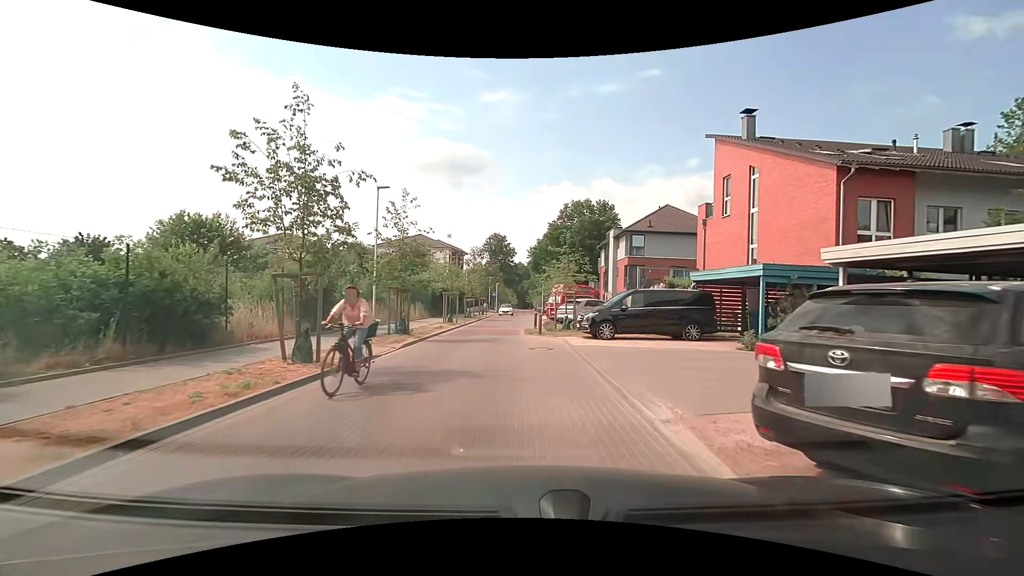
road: residential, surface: paving_stones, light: Day
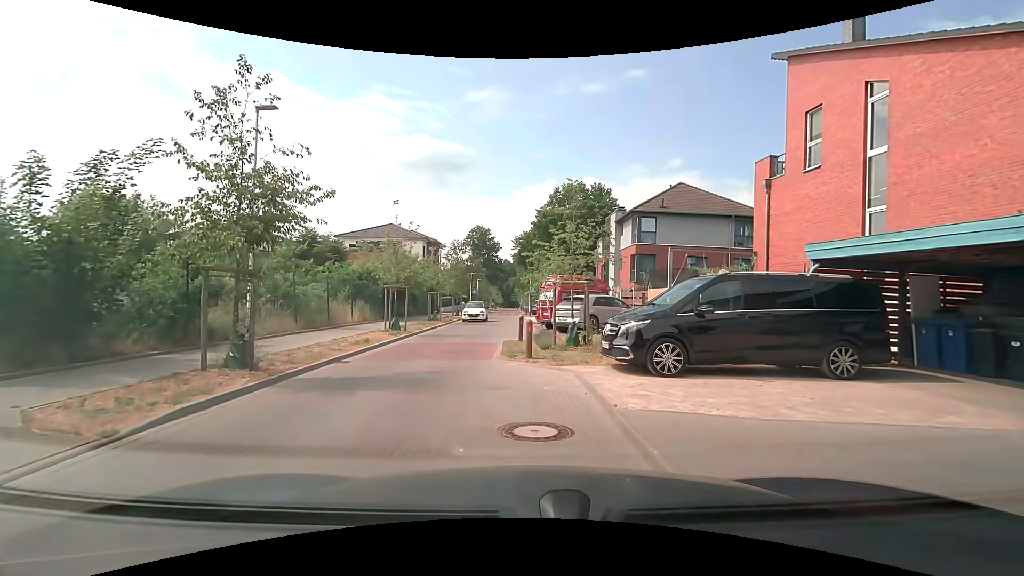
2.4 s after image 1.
(+0.2, +9.4) m; +1°
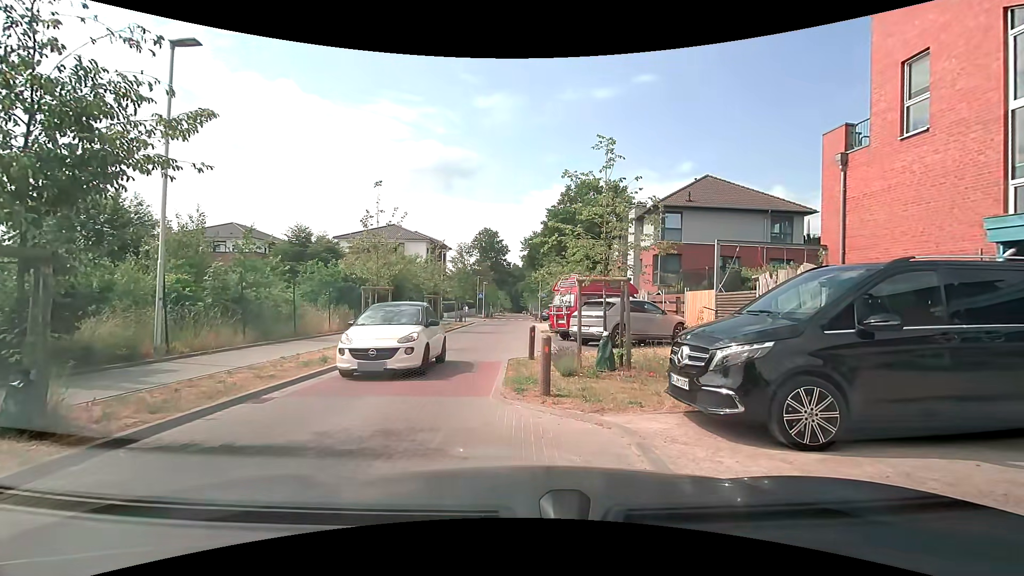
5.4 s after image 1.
(+0.1, +3.8) m; +2°
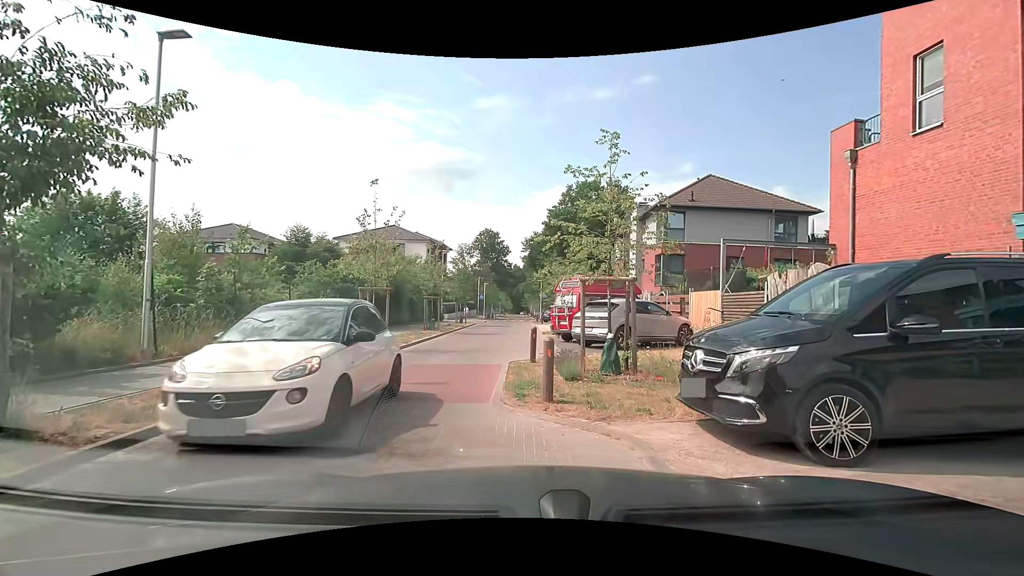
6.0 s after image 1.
(0.0, +0.4) m; 0°
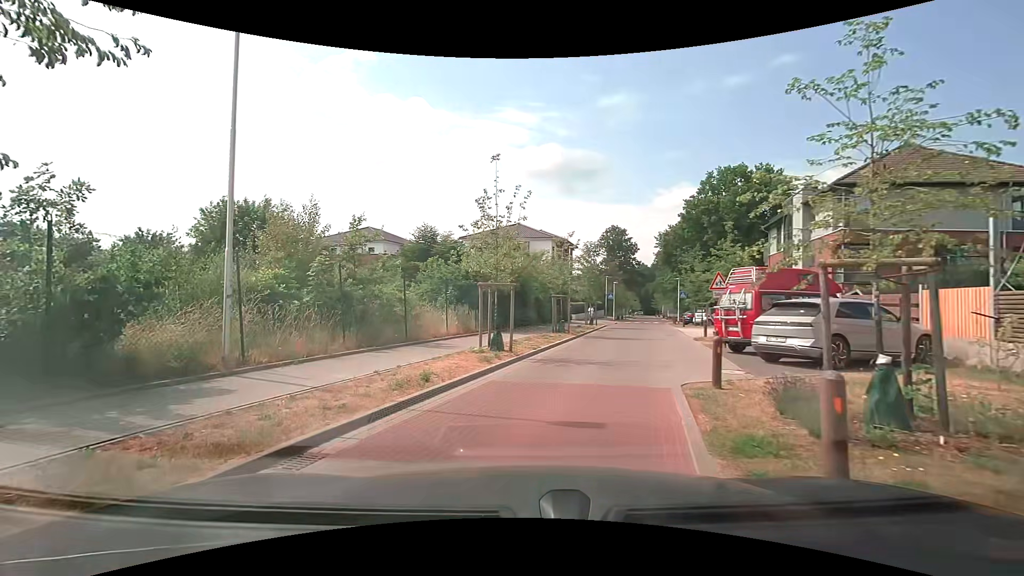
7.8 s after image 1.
(-0.5, +3.4) m; -16°
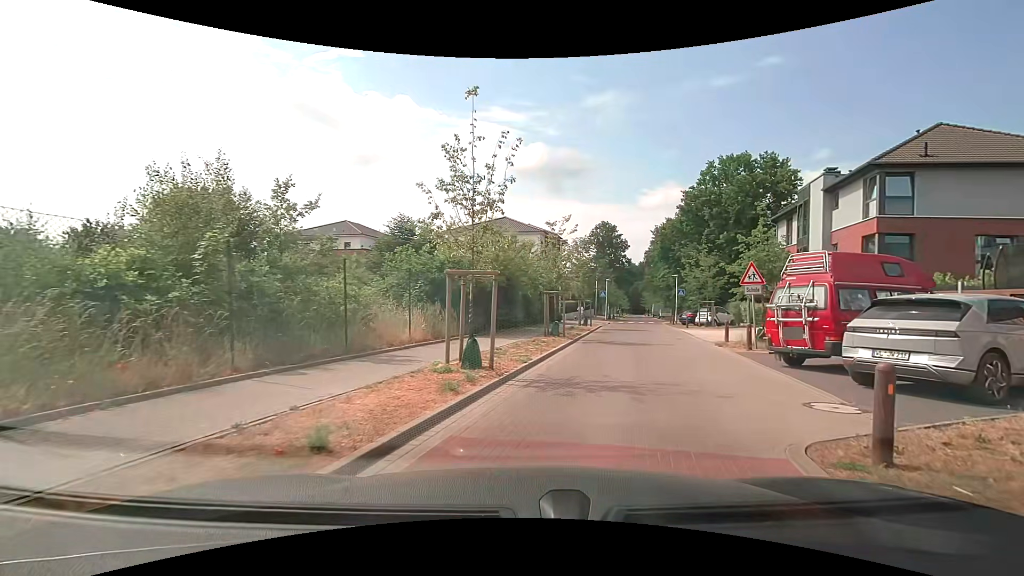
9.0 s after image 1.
(-0.1, +4.3) m; +1°
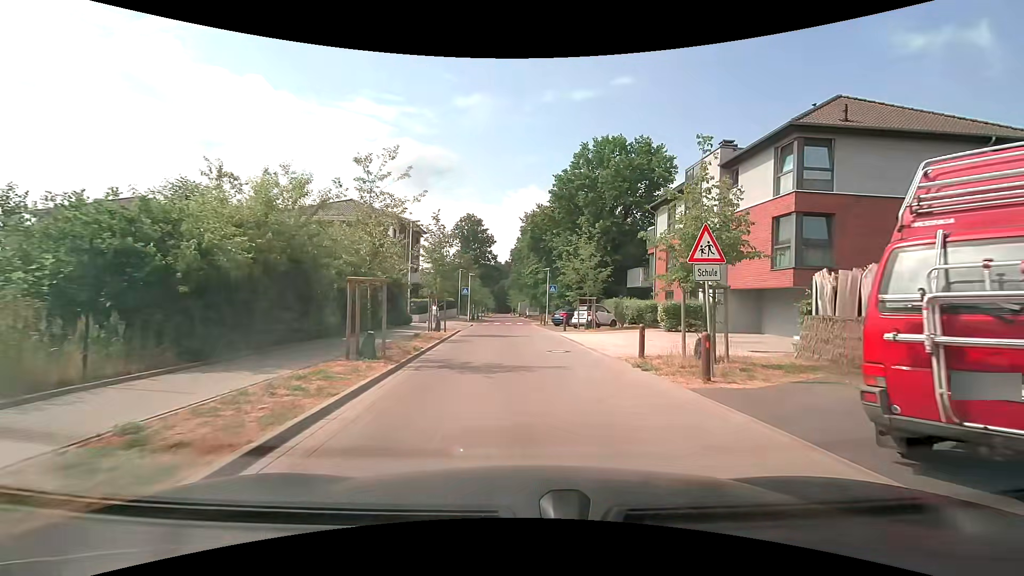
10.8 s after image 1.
(+1.3, +8.6) m; +15°
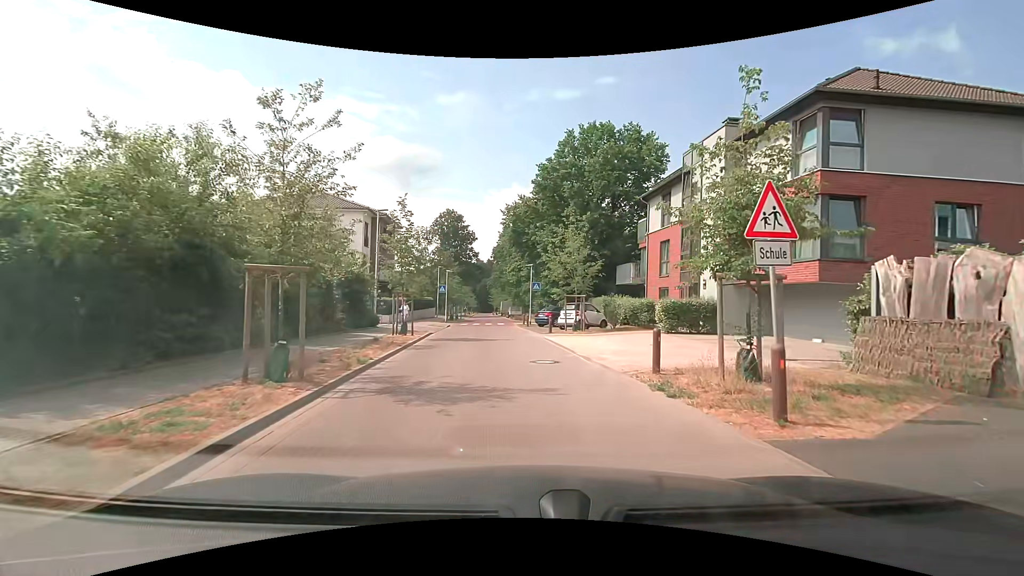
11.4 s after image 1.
(+0.1, +3.3) m; +1°
